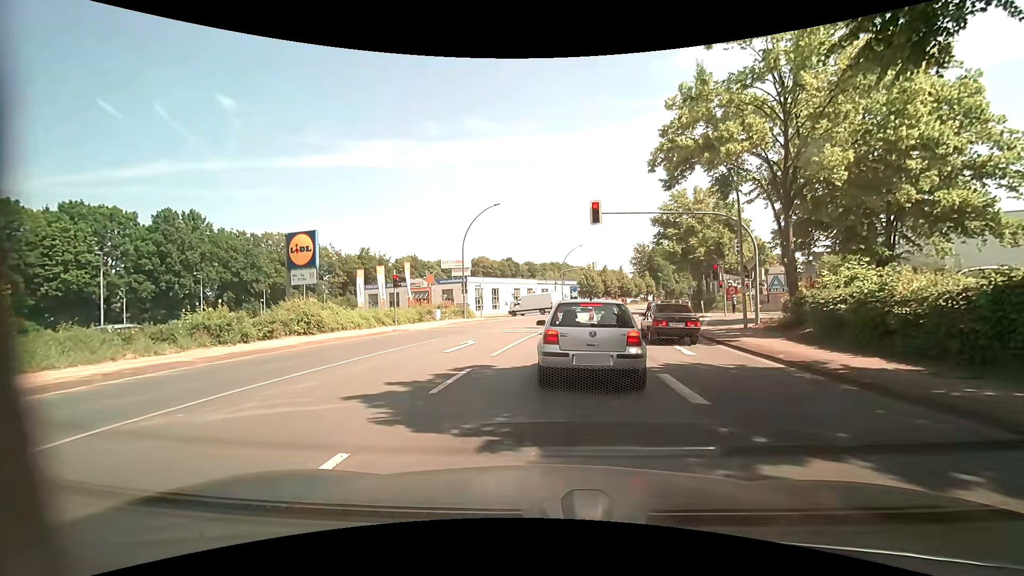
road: primary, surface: asphalt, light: Day
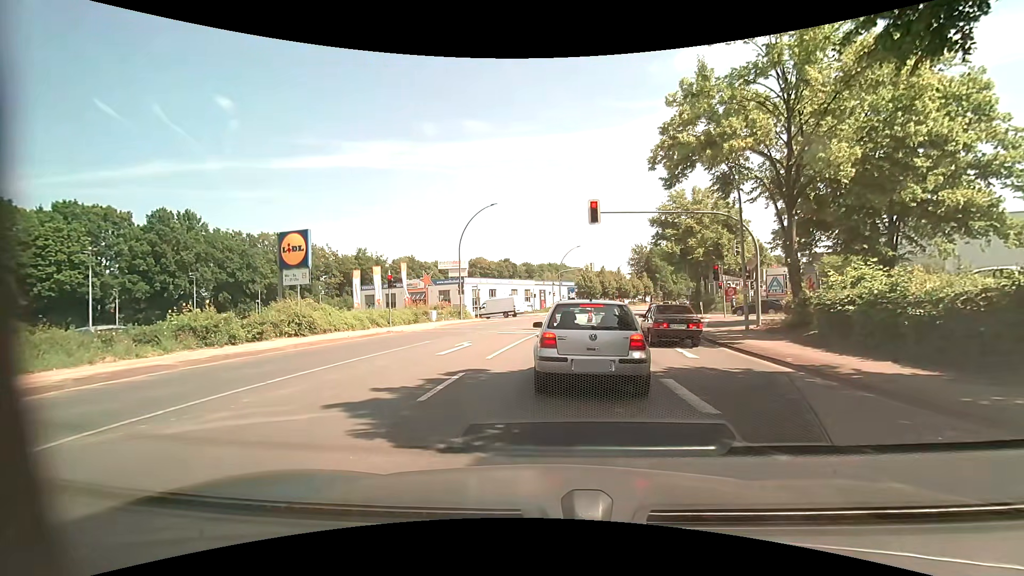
(0.0, +0.5) m; 0°
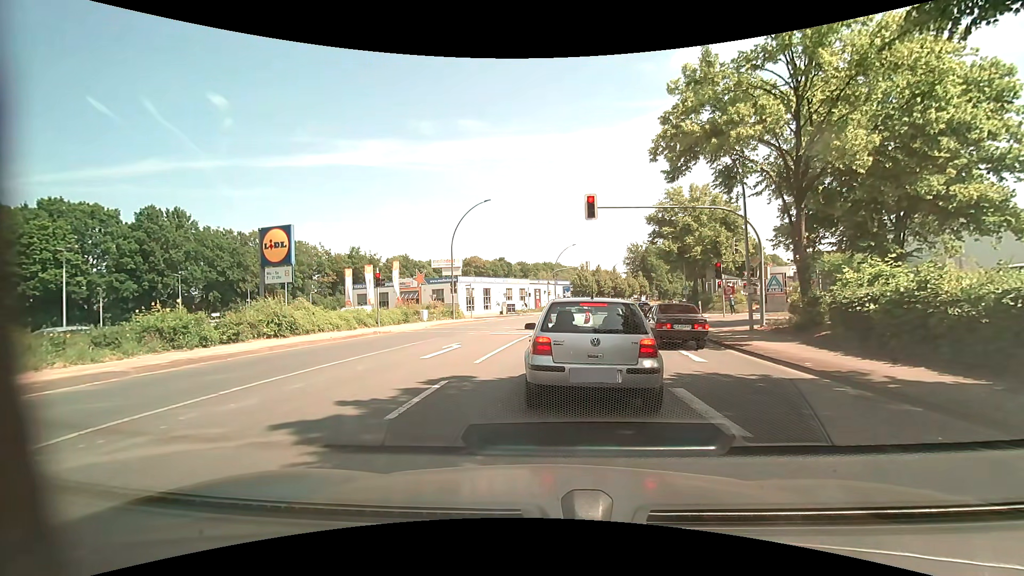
(0.0, +1.2) m; 0°
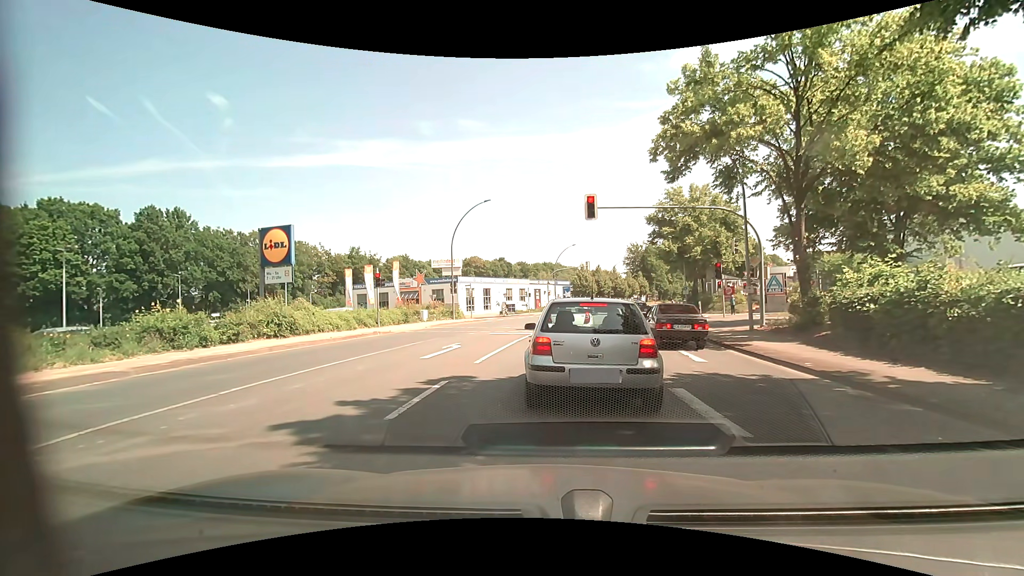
(0.0, 0.0) m; 0°
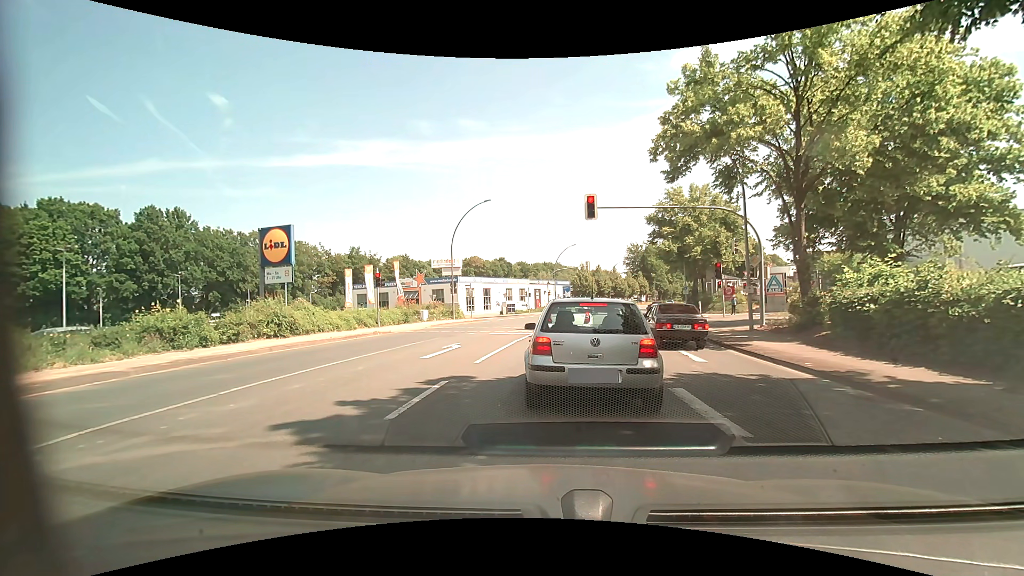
(0.0, 0.0) m; 0°
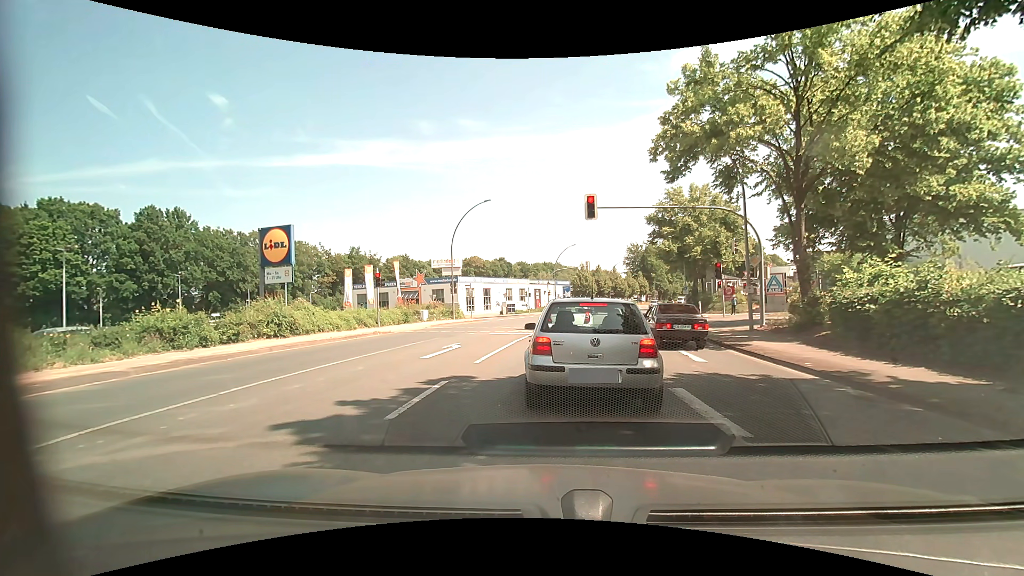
(0.0, 0.0) m; 0°
